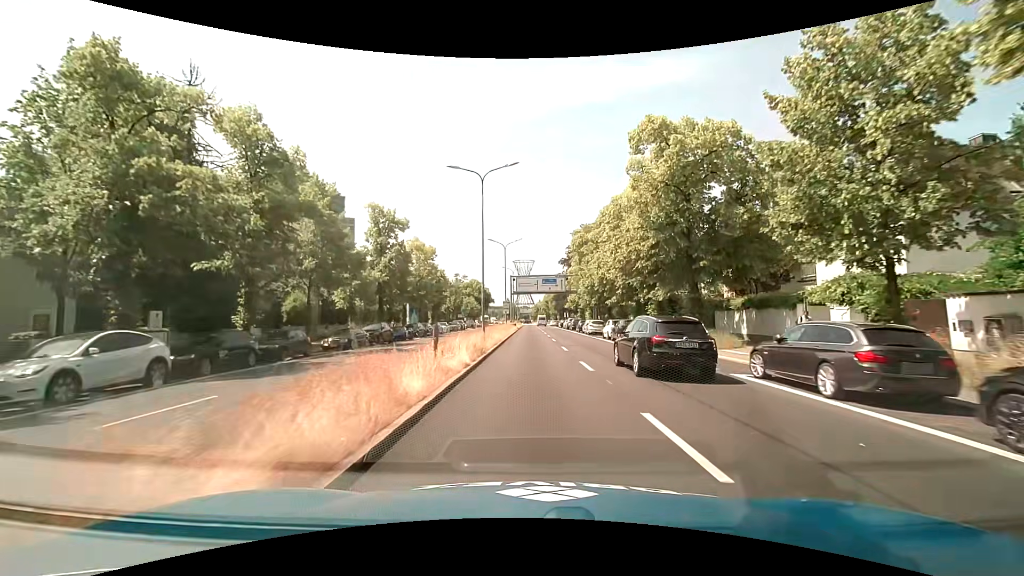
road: primary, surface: asphalt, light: Day
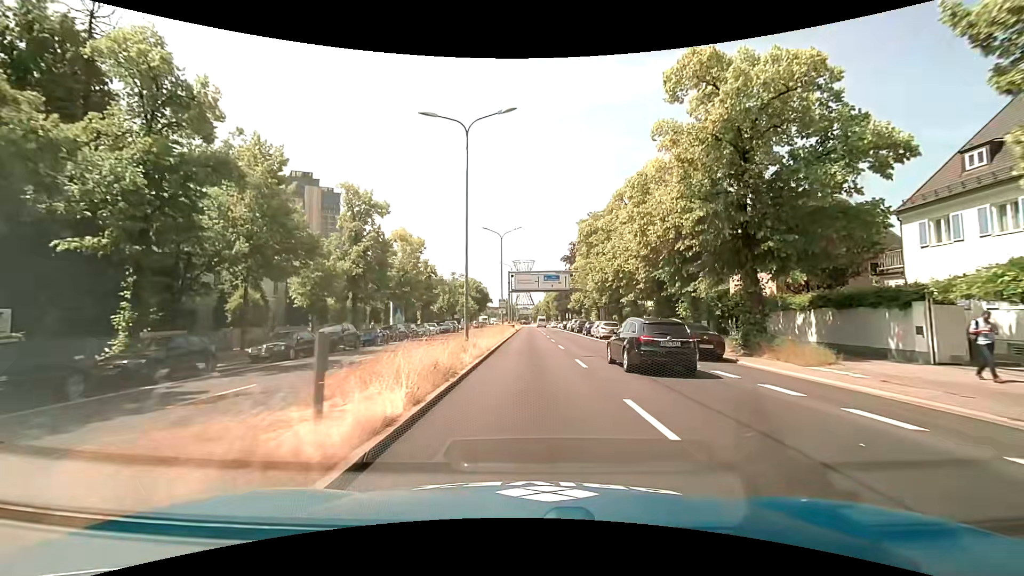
(-0.1, +7.6) m; 0°
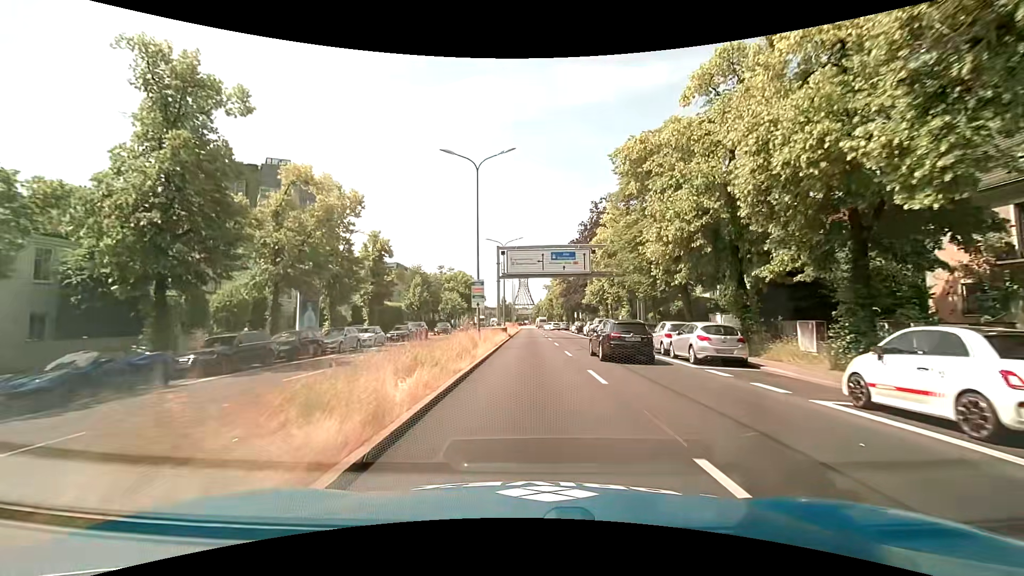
(-0.1, +22.8) m; 0°
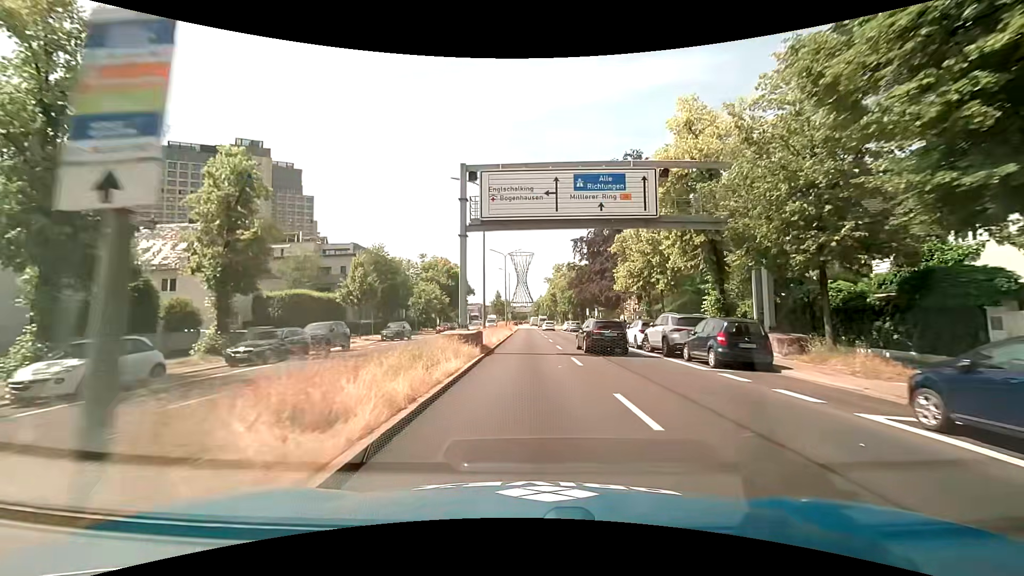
(-0.3, +22.8) m; -1°
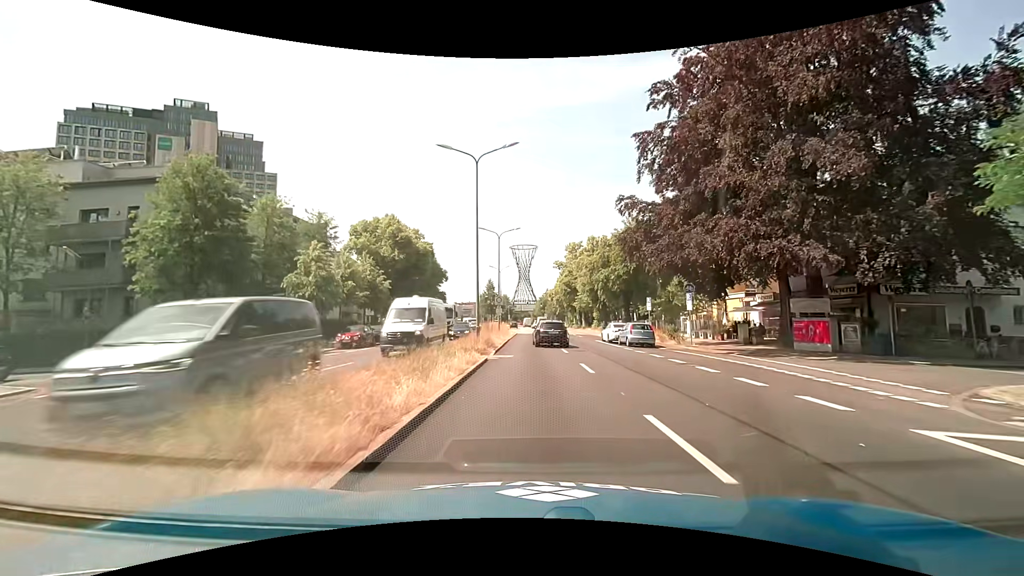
(+0.3, +38.0) m; +1°
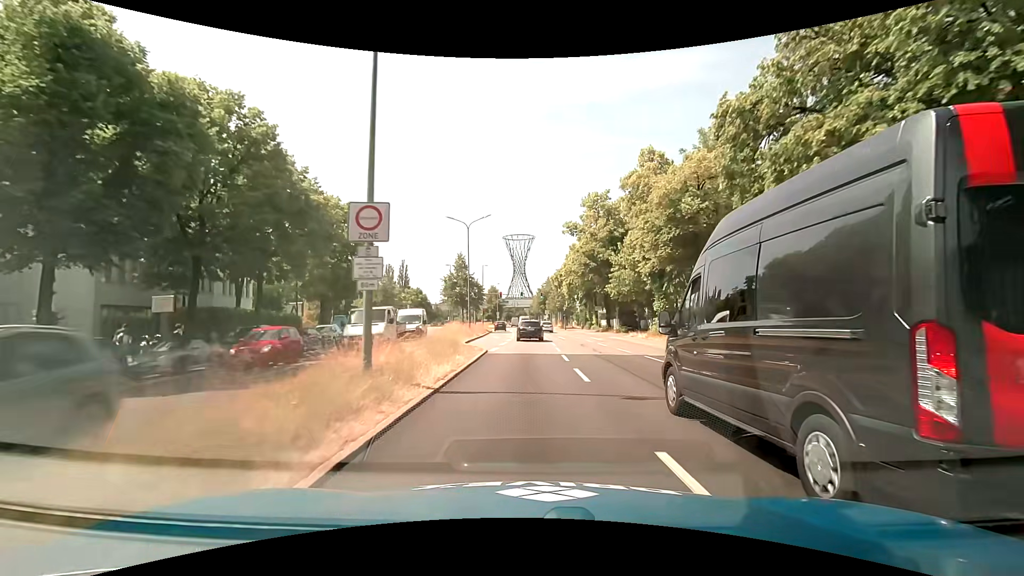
(+0.2, +38.1) m; 0°
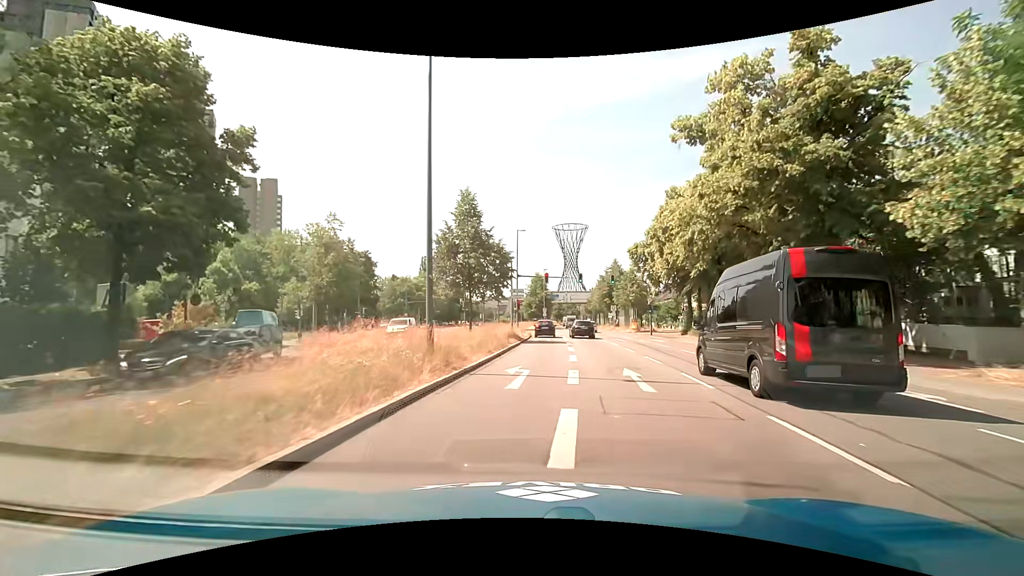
(-1.2, +30.2) m; -6°
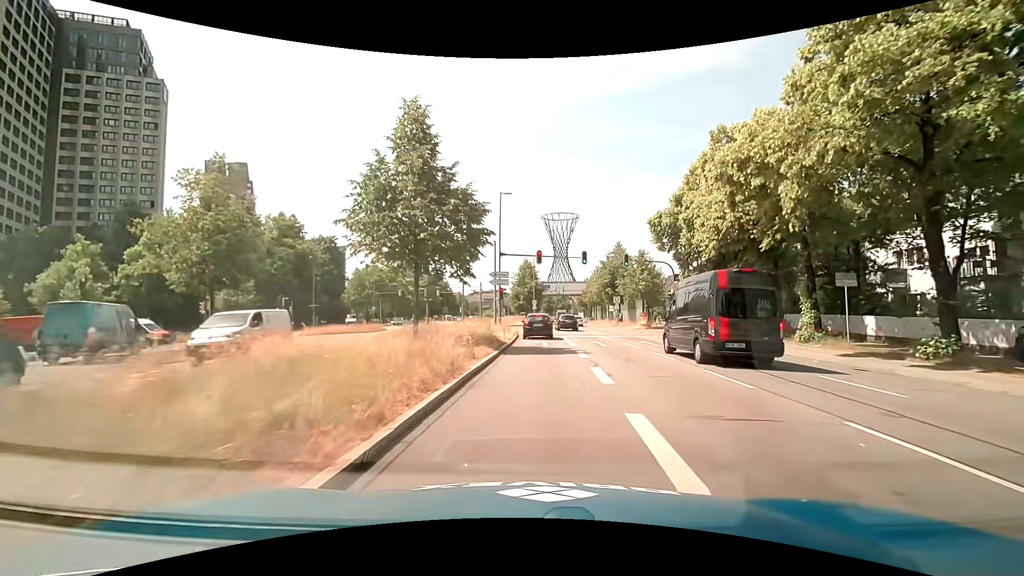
(0.0, +12.3) m; +1°
